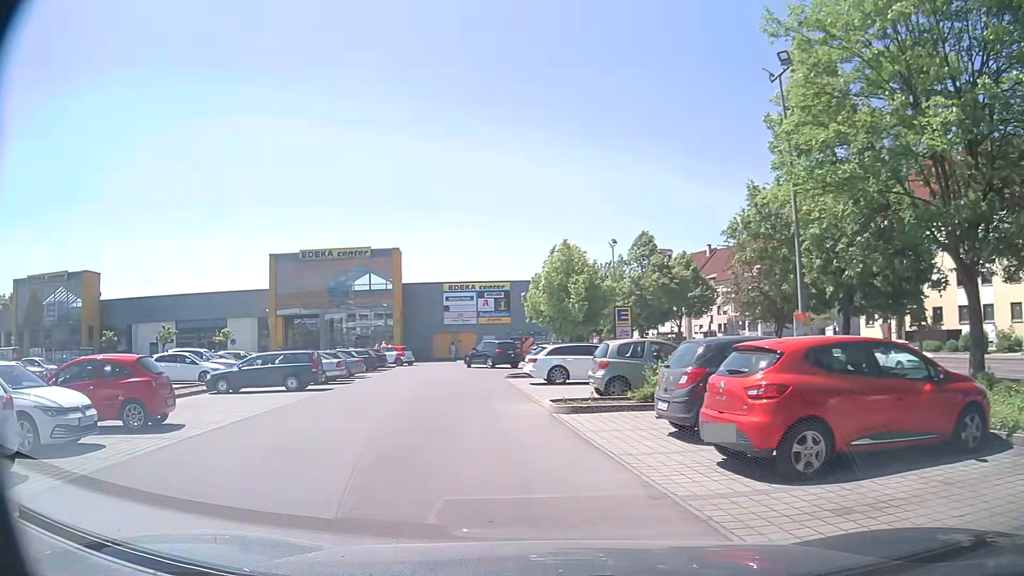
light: Day
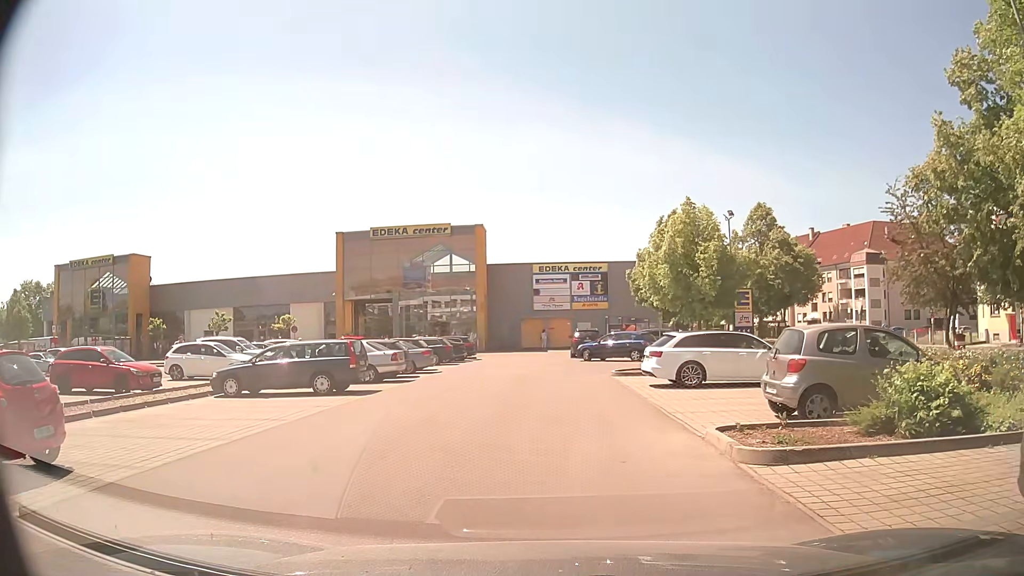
(-0.9, +6.7) m; -8°
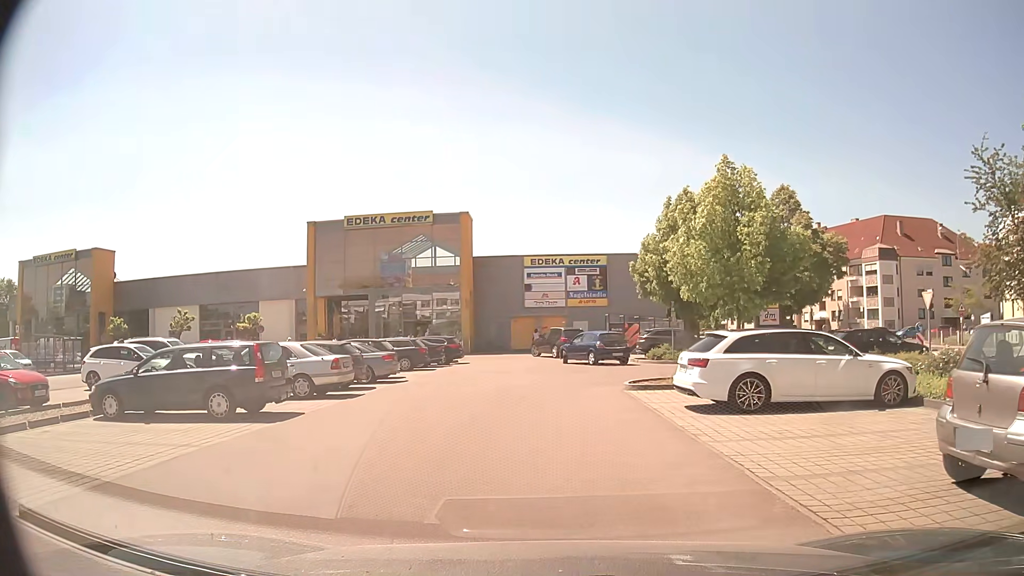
(0.0, +5.7) m; 0°
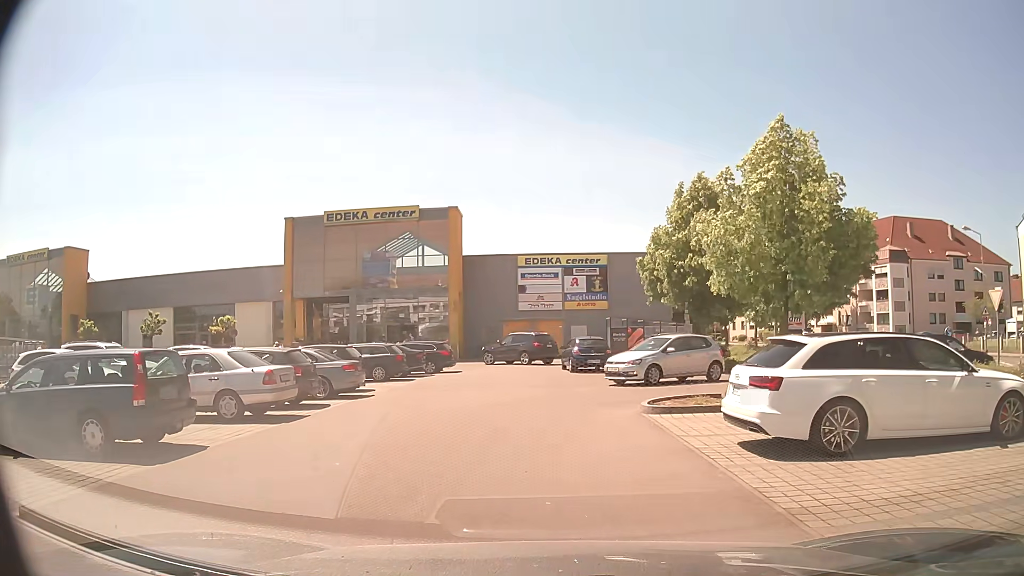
(0.0, +3.9) m; 0°
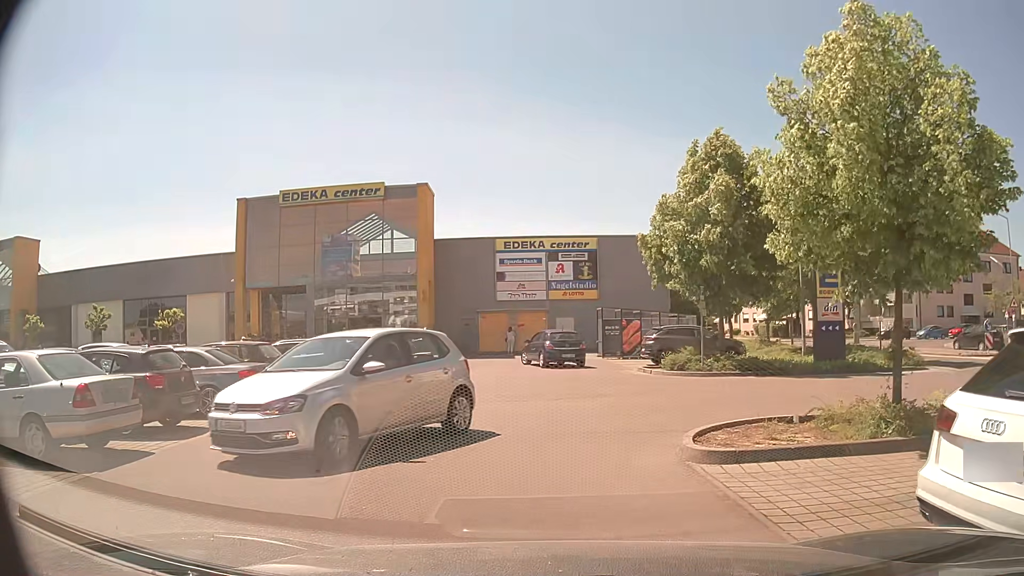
(+0.1, +5.4) m; +1°
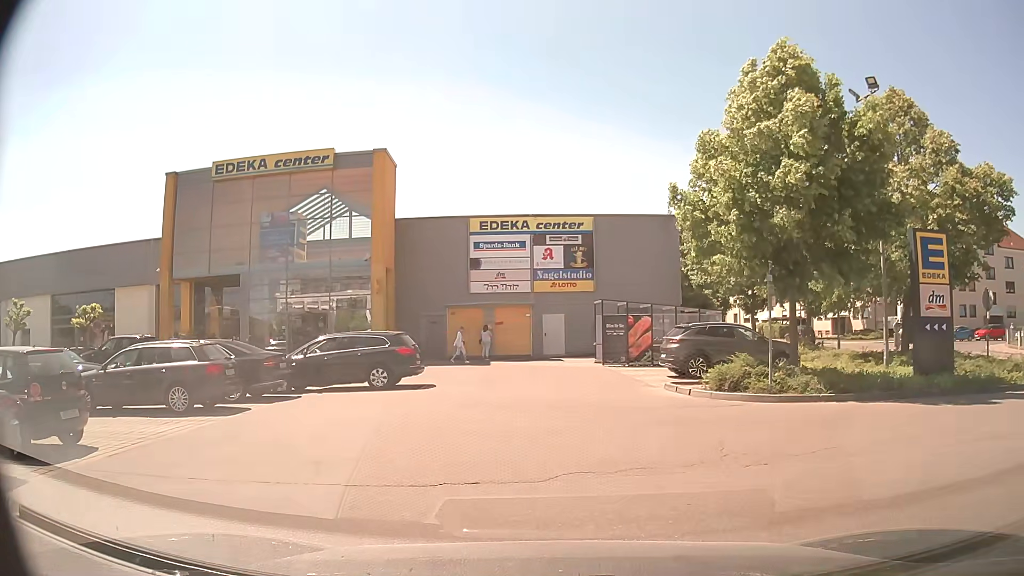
(0.0, +7.7) m; +1°
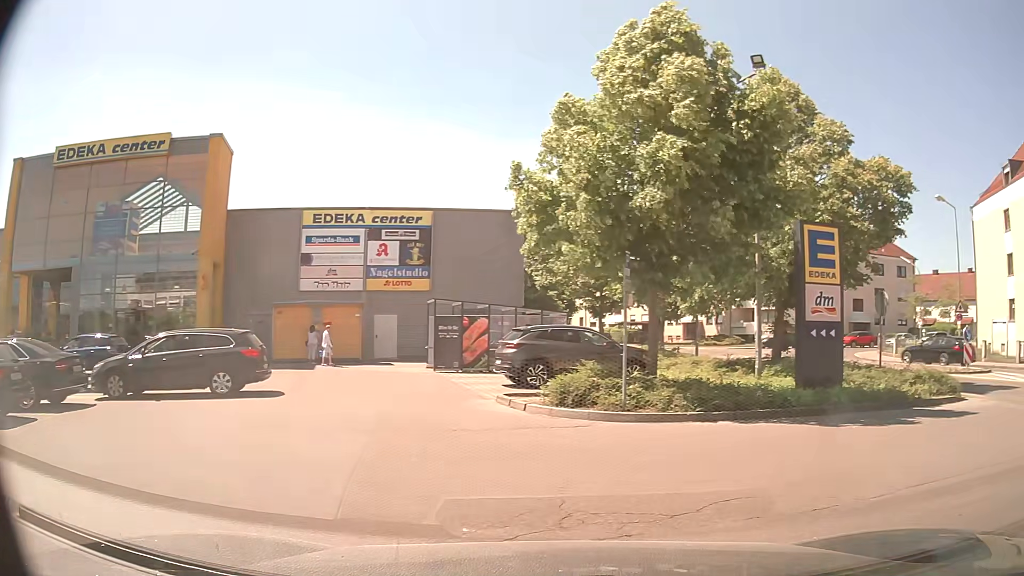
(+0.2, +2.4) m; +11°
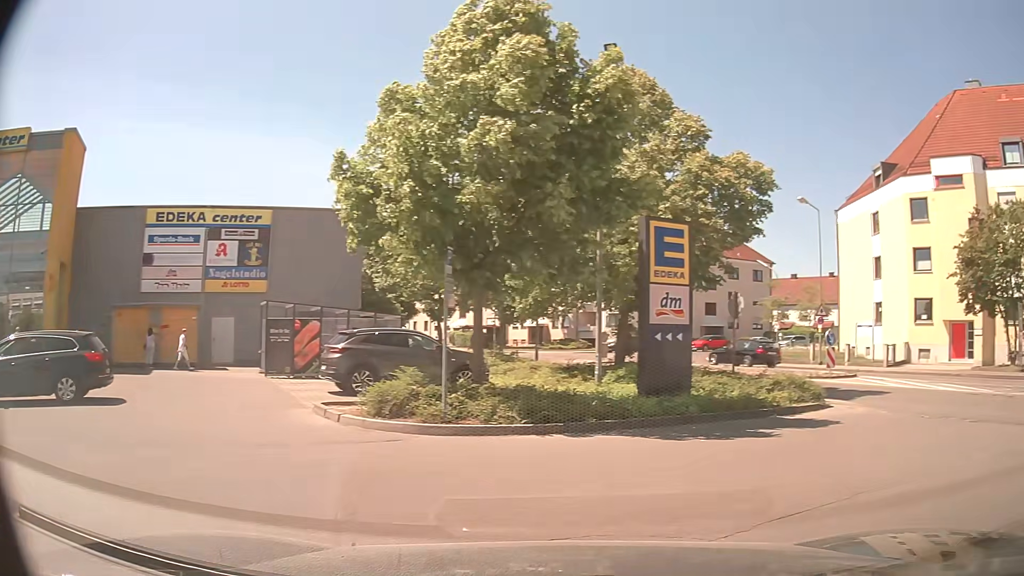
(+0.1, +1.1) m; +12°
